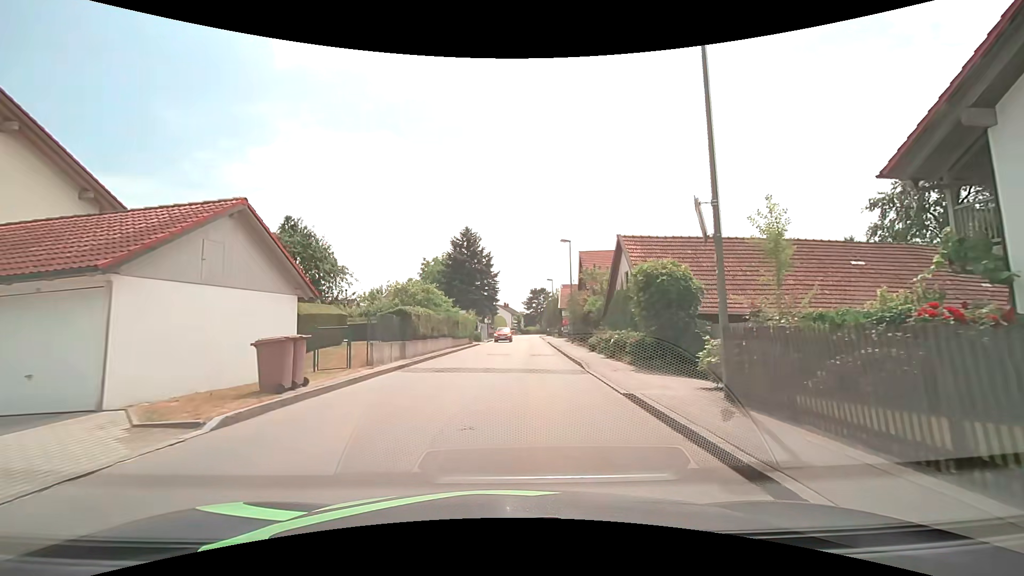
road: unclassified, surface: asphalt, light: Day
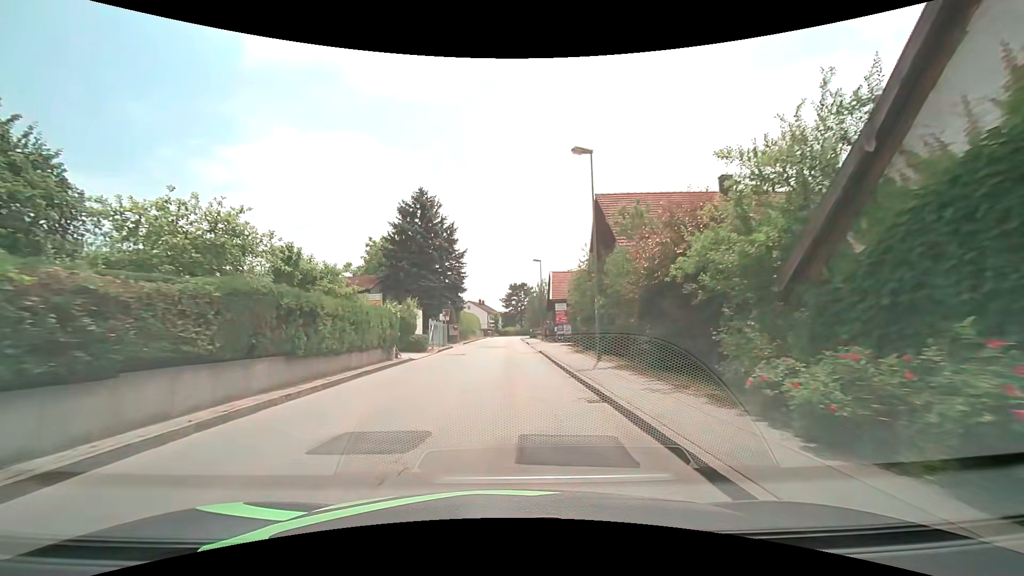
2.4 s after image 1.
(+0.9, +20.2) m; +2°
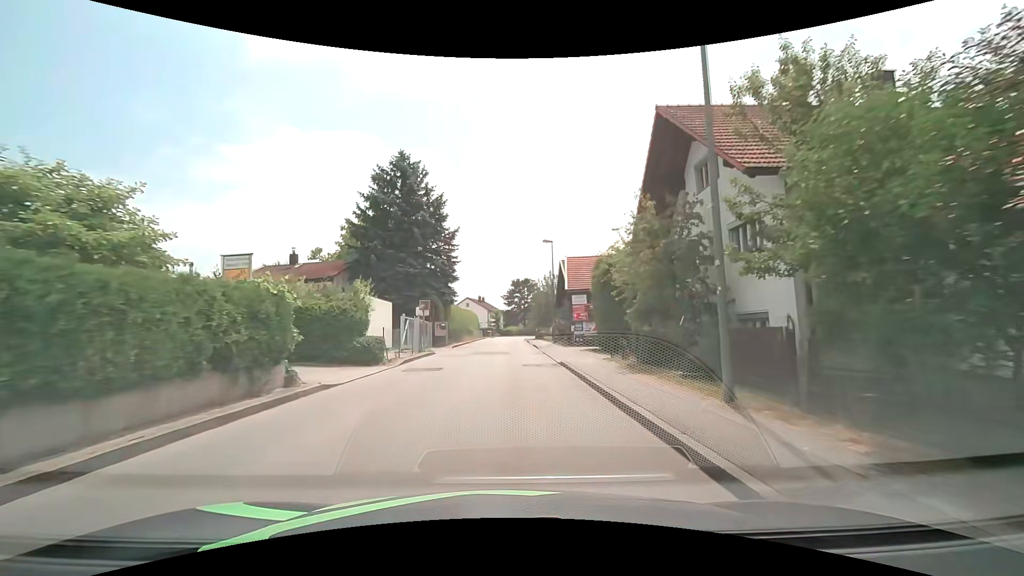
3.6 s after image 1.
(0.0, +10.6) m; 0°
(0, +10) (0, +20) (0, +30) (0, +40) (0, +50) (0, +60) (0, +70) (+1, +80) (+2, +90) (+3, +100) m
